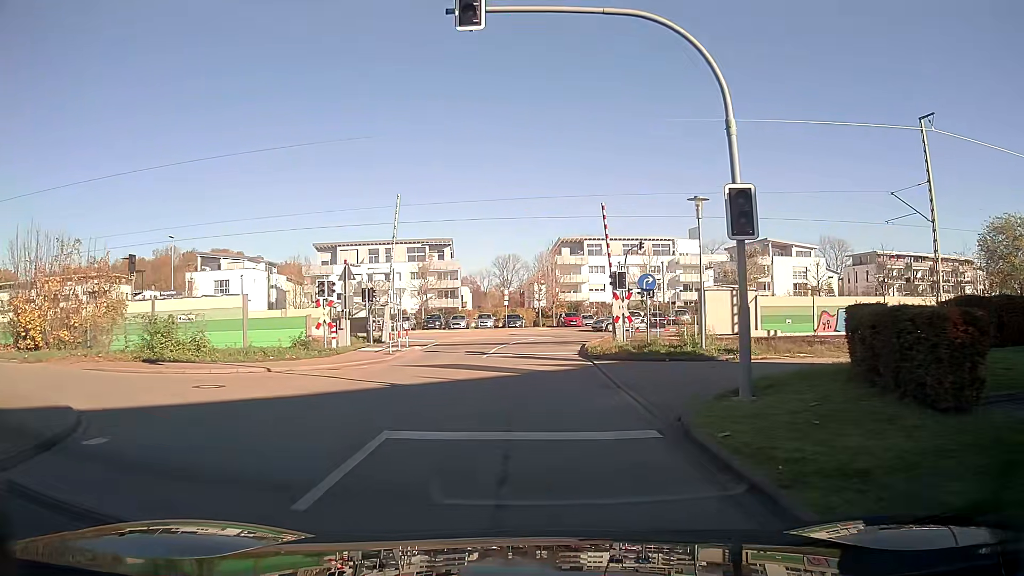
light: Day
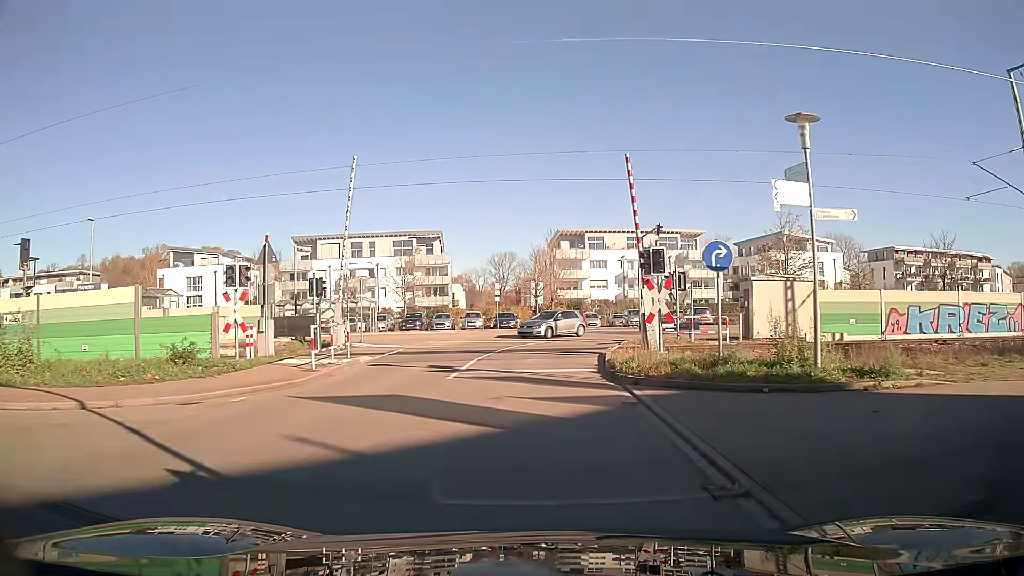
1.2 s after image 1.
(0.0, +8.5) m; 0°
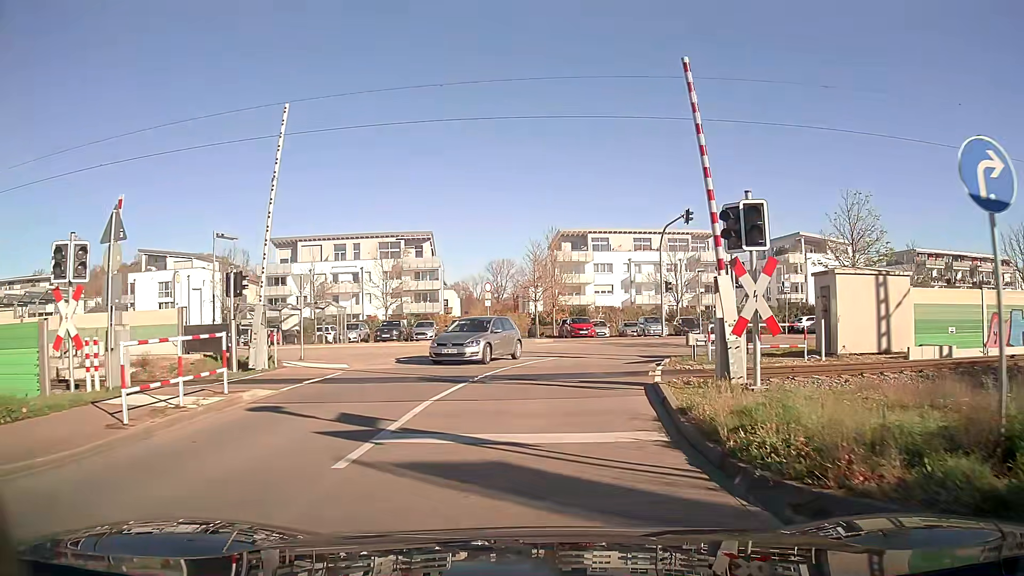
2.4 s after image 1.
(0.0, +8.1) m; 0°
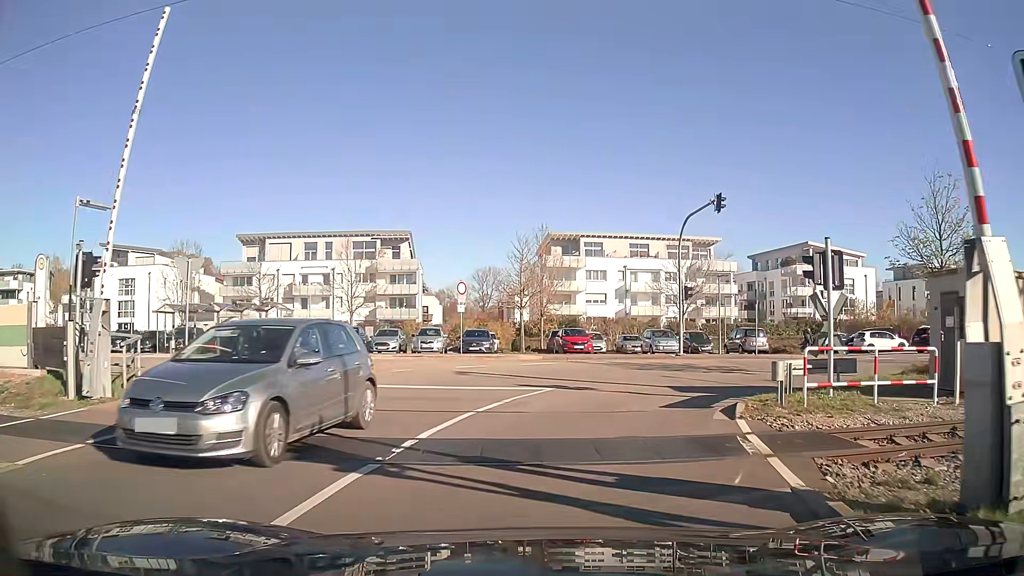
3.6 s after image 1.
(+0.1, +7.4) m; +2°
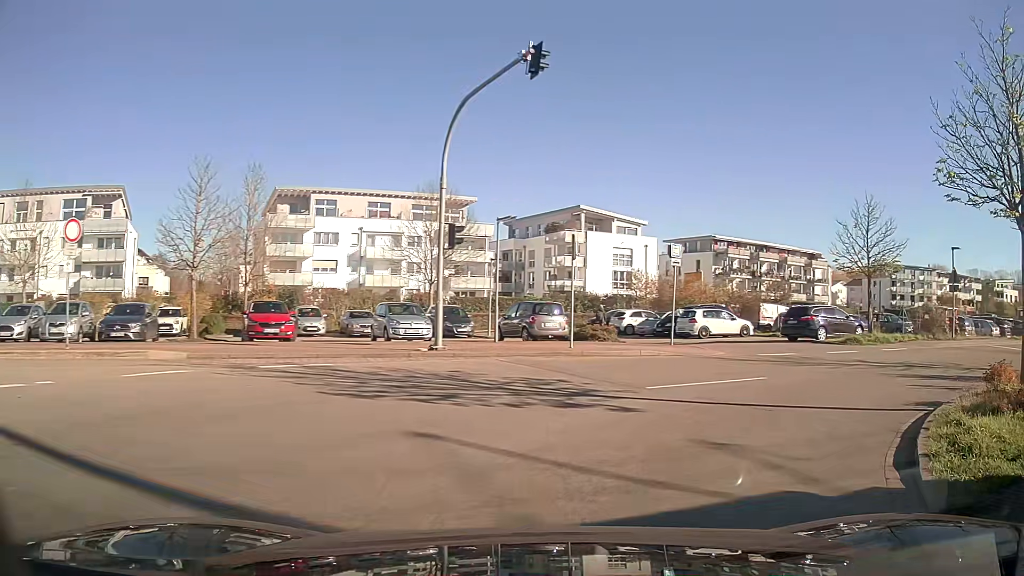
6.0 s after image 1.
(+2.4, +12.7) m; +28°
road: unclassified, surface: asphalt
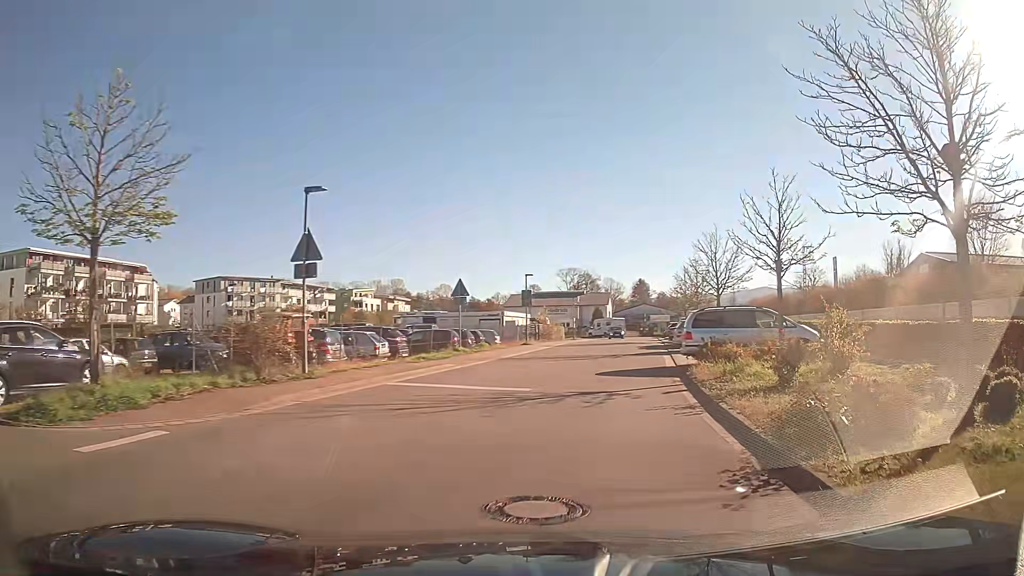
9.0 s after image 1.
(+8.1, +14.3) m; +52°
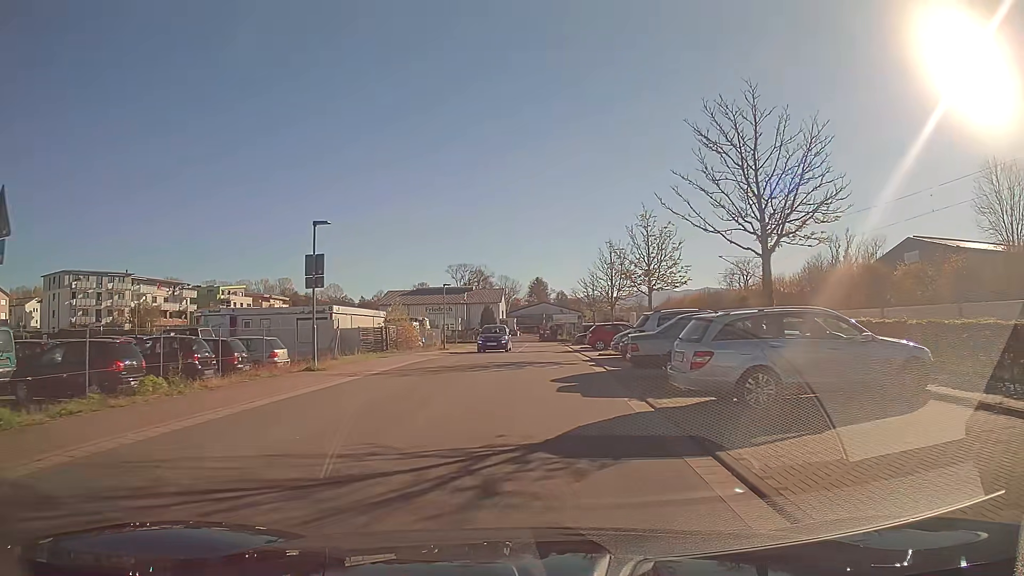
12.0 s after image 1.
(+1.8, +21.0) m; +6°
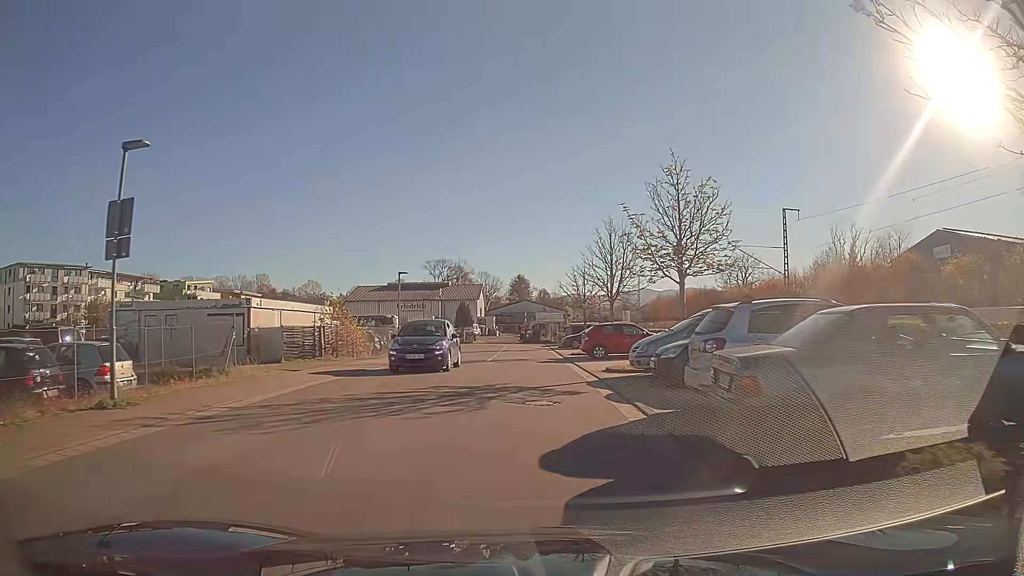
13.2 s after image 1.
(+0.1, +8.9) m; +1°
(0, +10) (0, +20) (0, +30) (0, +40) (0, +50) (-1, +60) (-5, +68) (-15, +72) (-25, +73) (-34, +75) m
